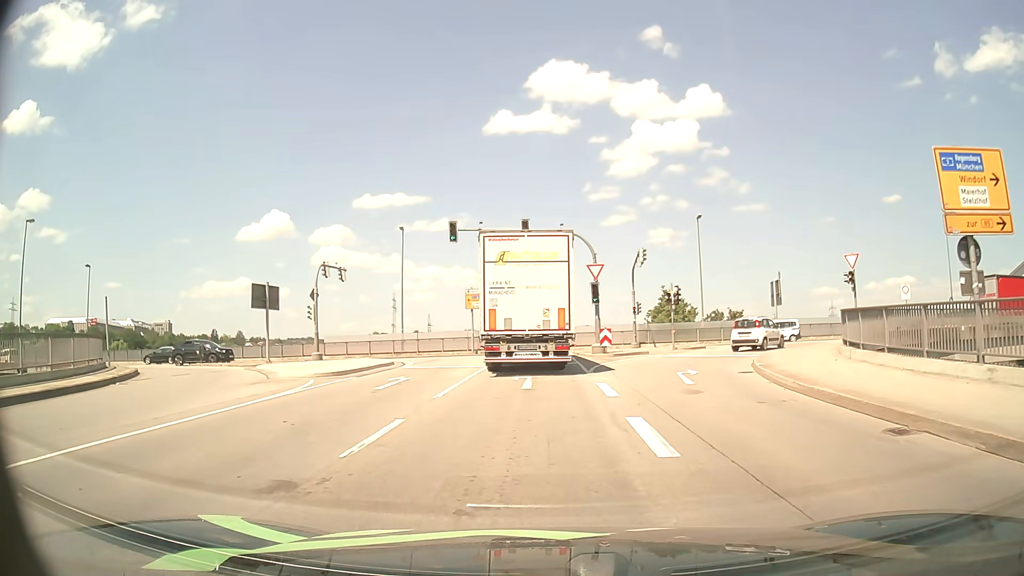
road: primary_link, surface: asphalt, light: Day
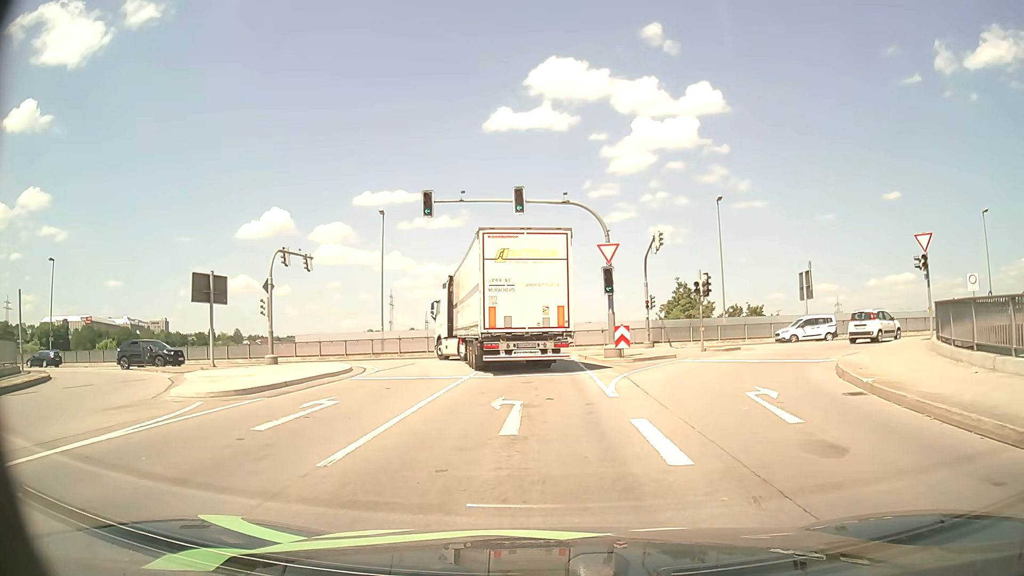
(0.0, +6.7) m; 0°
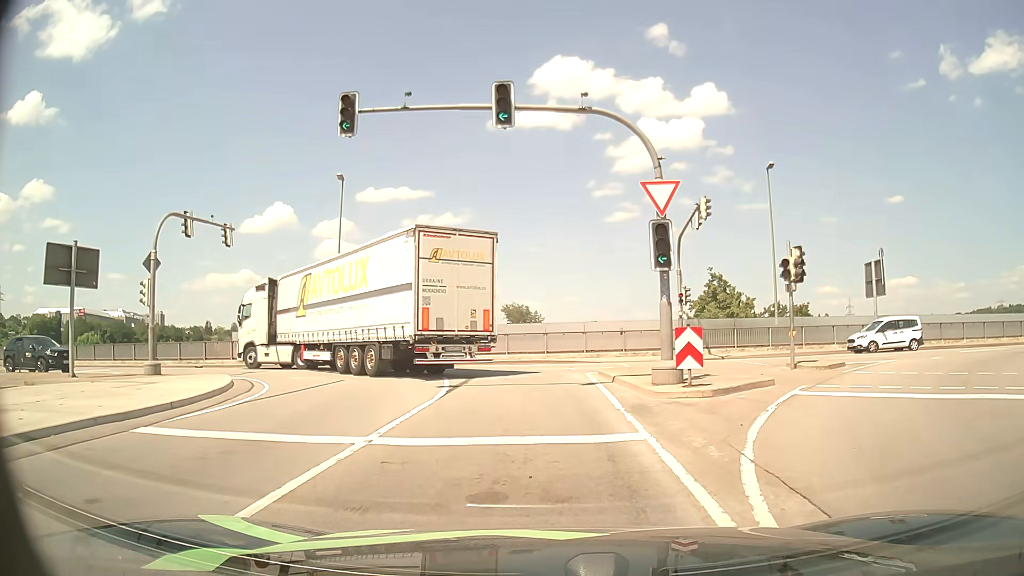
(-0.1, +10.7) m; -1°
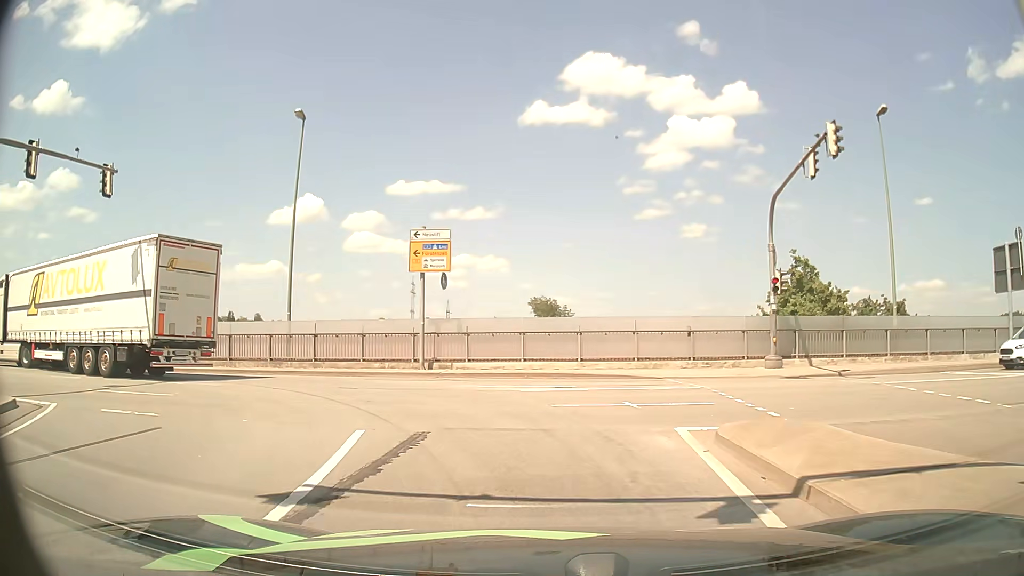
(0.0, +10.7) m; -2°
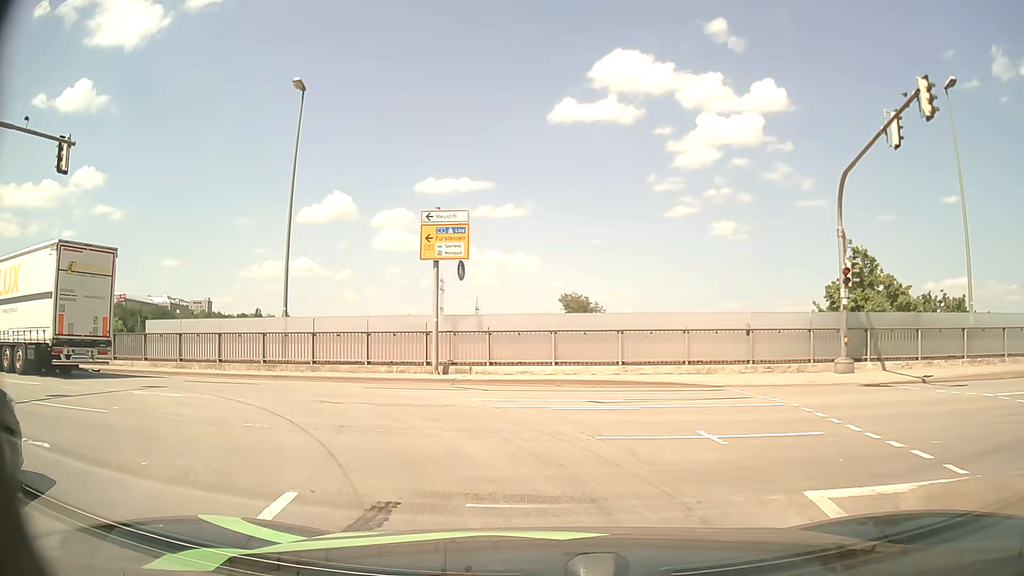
(0.0, +3.5) m; -1°
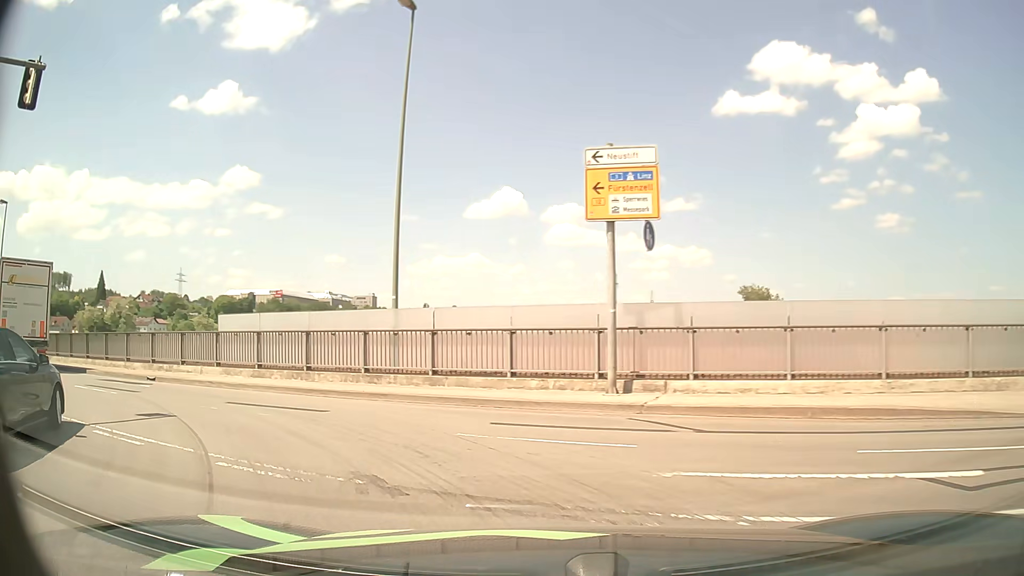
(-0.8, +6.9) m; -15°
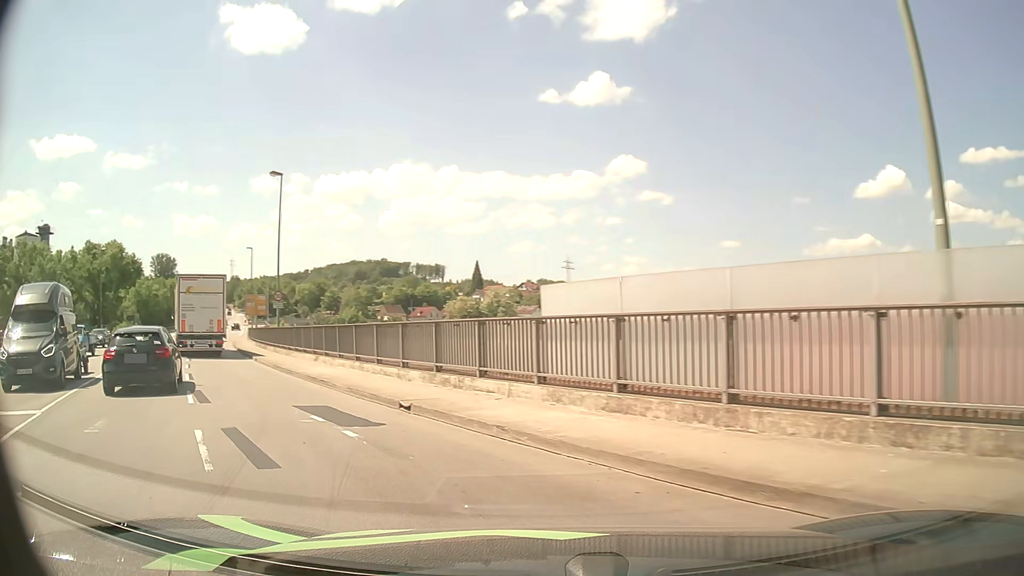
(-2.9, +9.9) m; -34°
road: primary
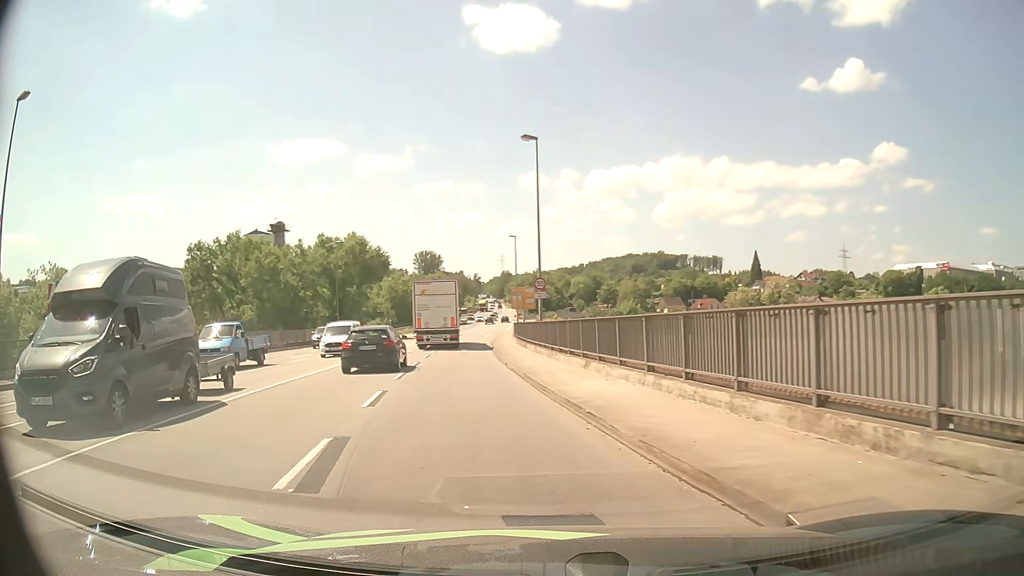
(-1.6, +7.1) m; -24°
(-1, +10) (-2, +20) (-3, +30) (-5, +40) (-6, +50) (-6, +60) (-7, +70) (-7, +80) (-8, +90) (-8, +100) m
